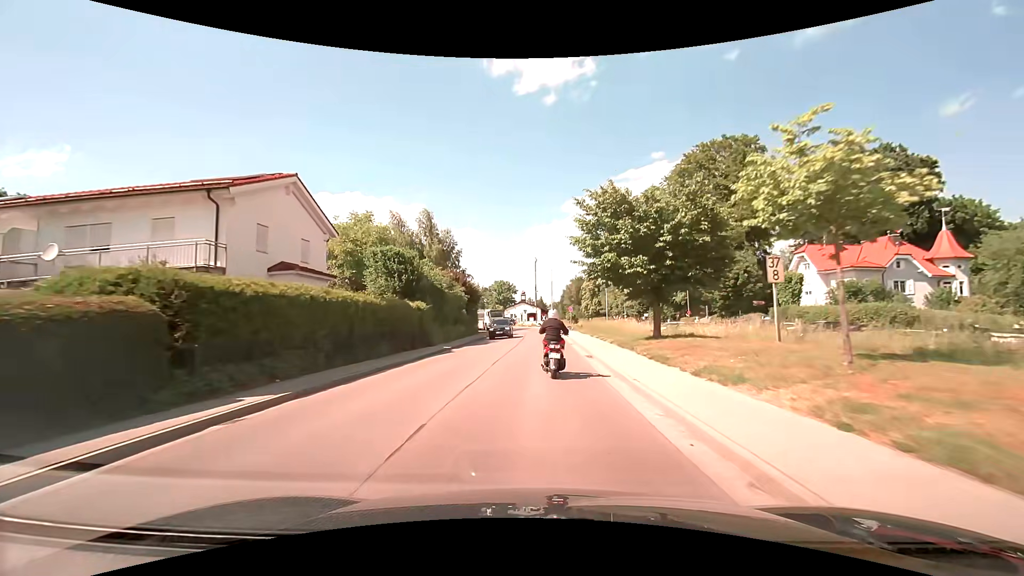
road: secondary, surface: asphalt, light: Day
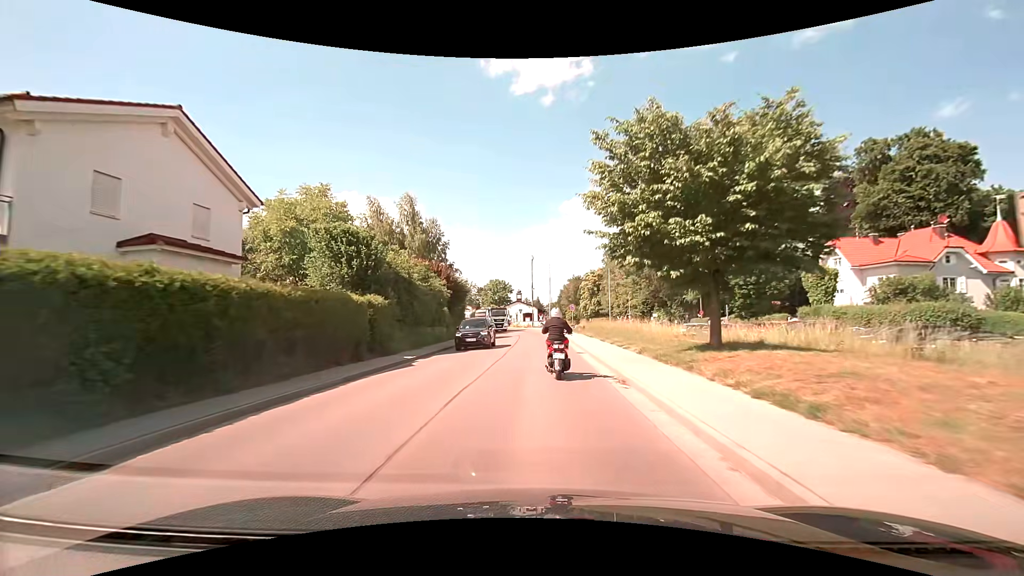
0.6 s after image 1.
(+0.1, +7.6) m; +1°
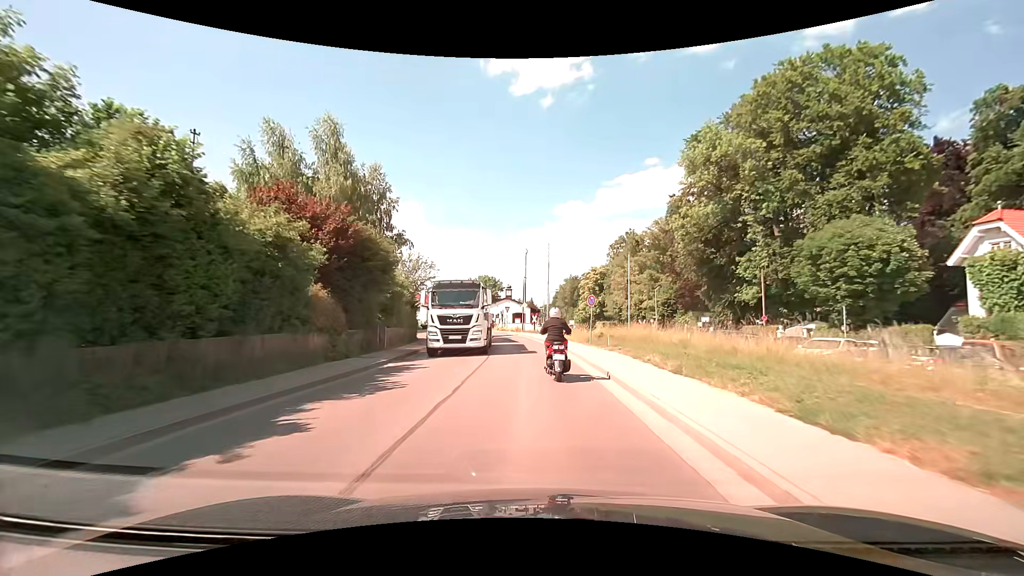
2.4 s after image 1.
(+0.1, +21.3) m; 0°
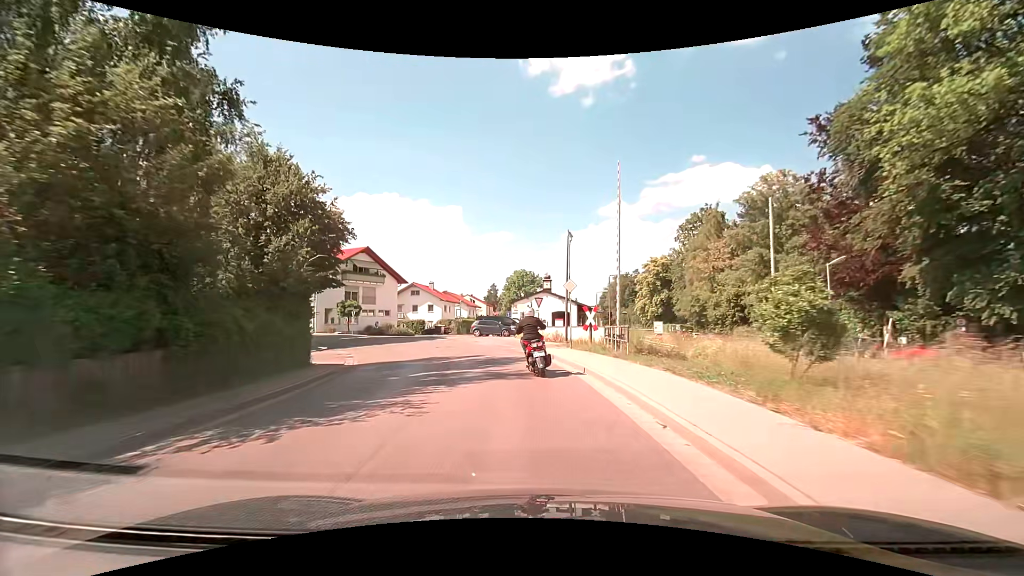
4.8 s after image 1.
(-0.3, +26.6) m; -4°
(-1, +10) (-2, +20) (-6, +29) (-11, +38) (-18, +45) (-26, +51) (-35, +56) (-44, +60) (-53, +65) (-62, +69) m
